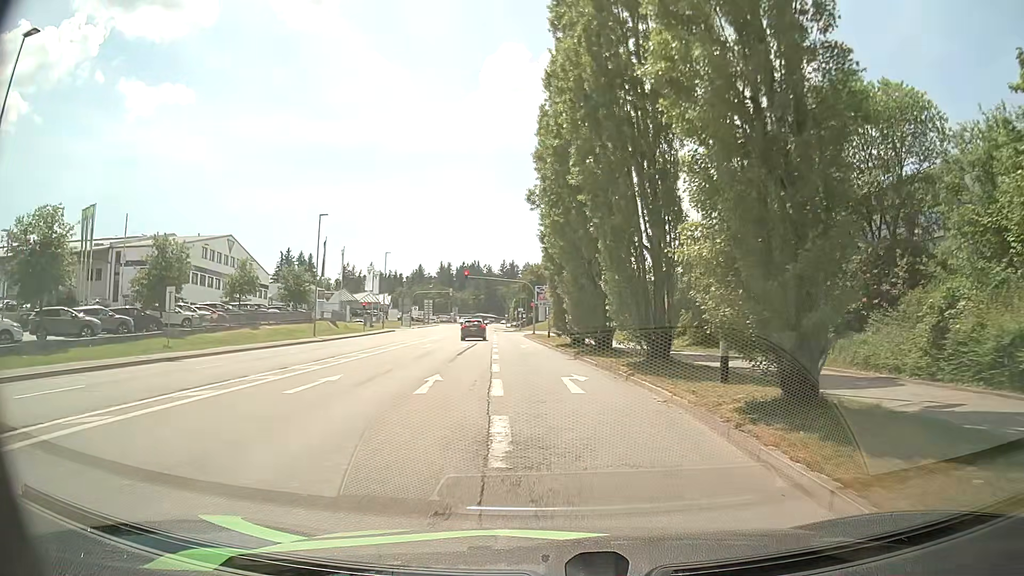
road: tertiary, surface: asphalt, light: Day
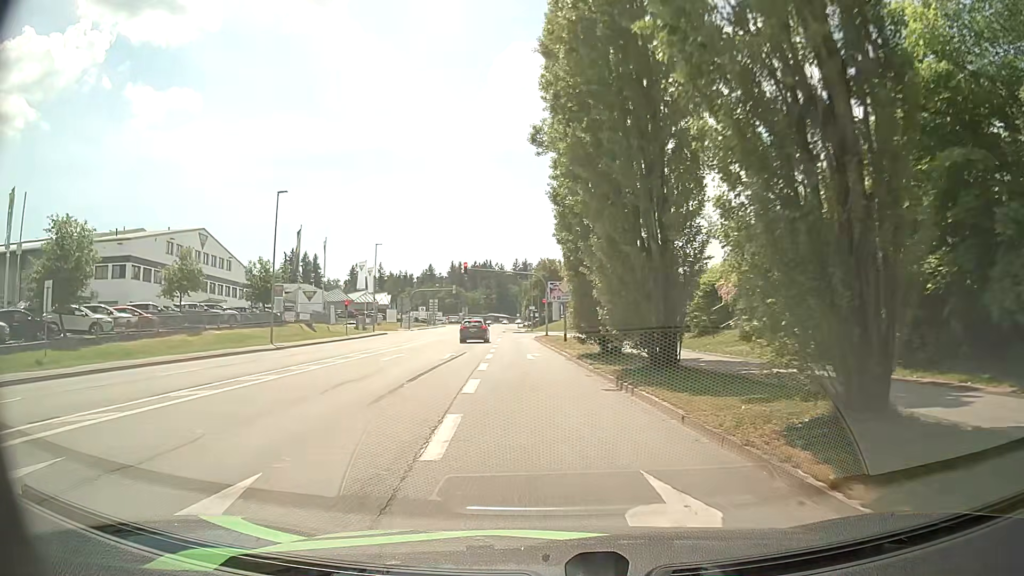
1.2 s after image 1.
(-0.1, +11.8) m; -1°
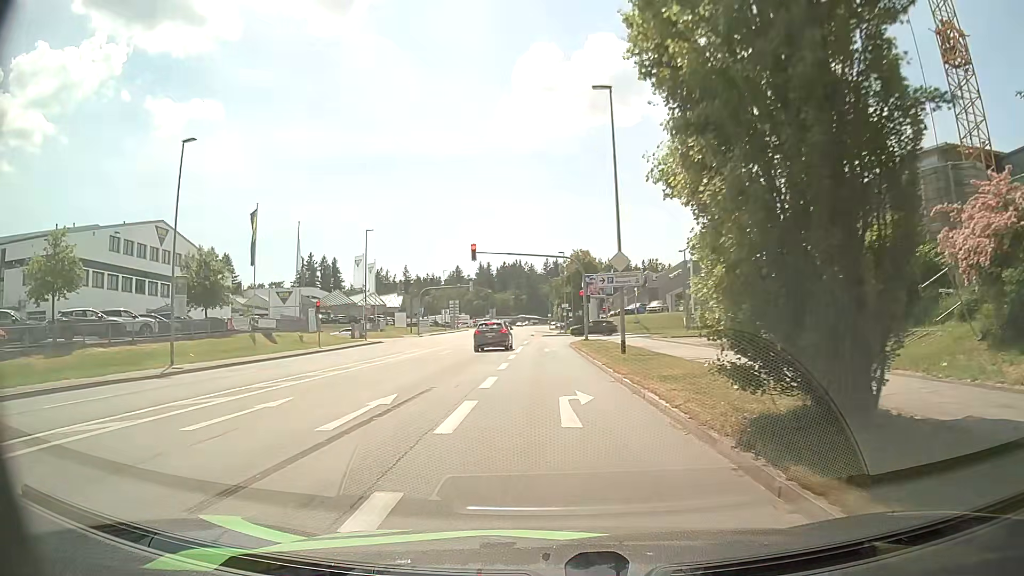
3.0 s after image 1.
(-0.6, +16.5) m; -5°
(0, +10) (0, +20) (+1, +30) (+1, +40) (+1, +50) (+6, +59) (+15, +62) (+25, +62) (+35, +61) (+45, +60) m
